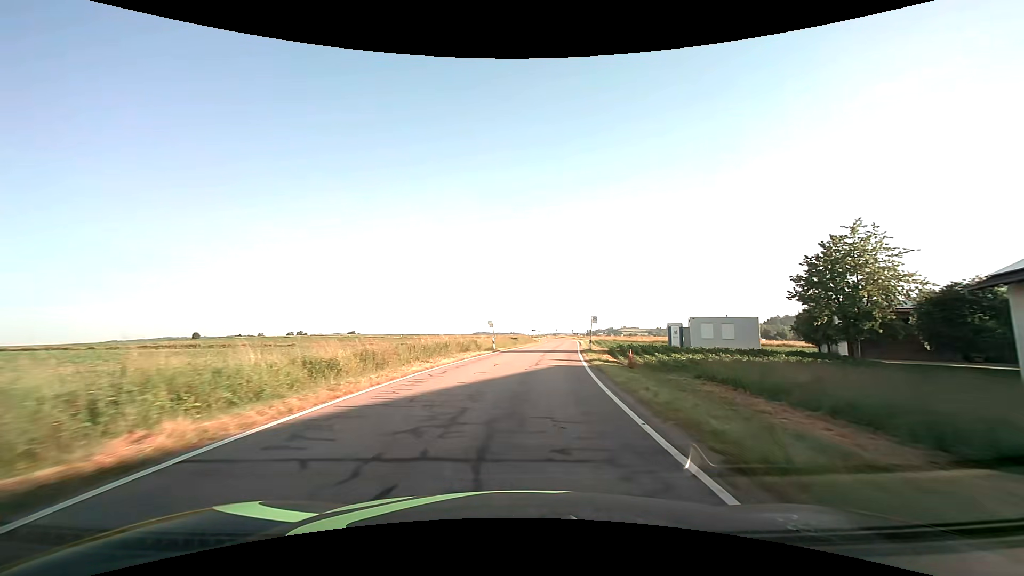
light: Day
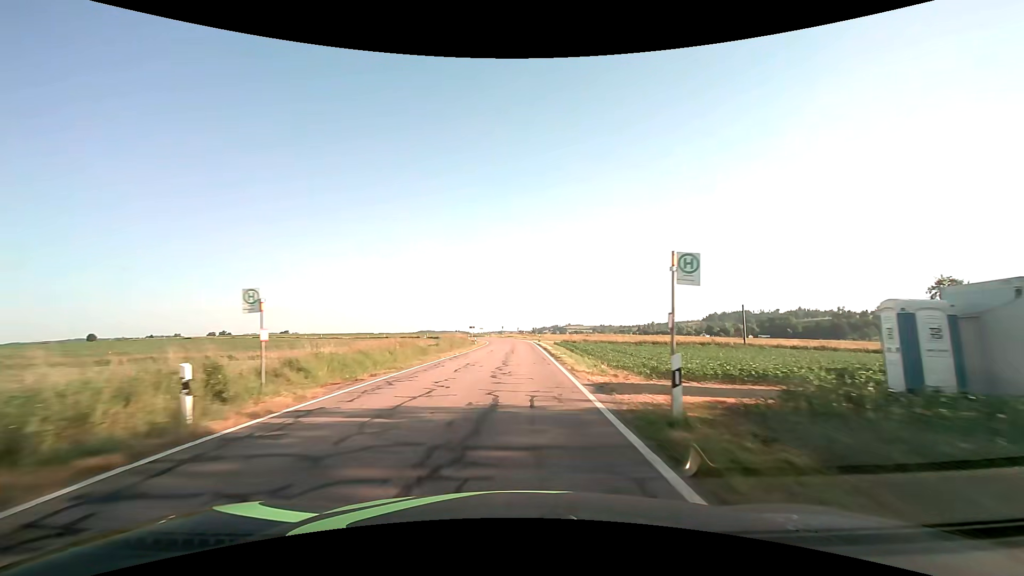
(+2.2, +30.7) m; +6°
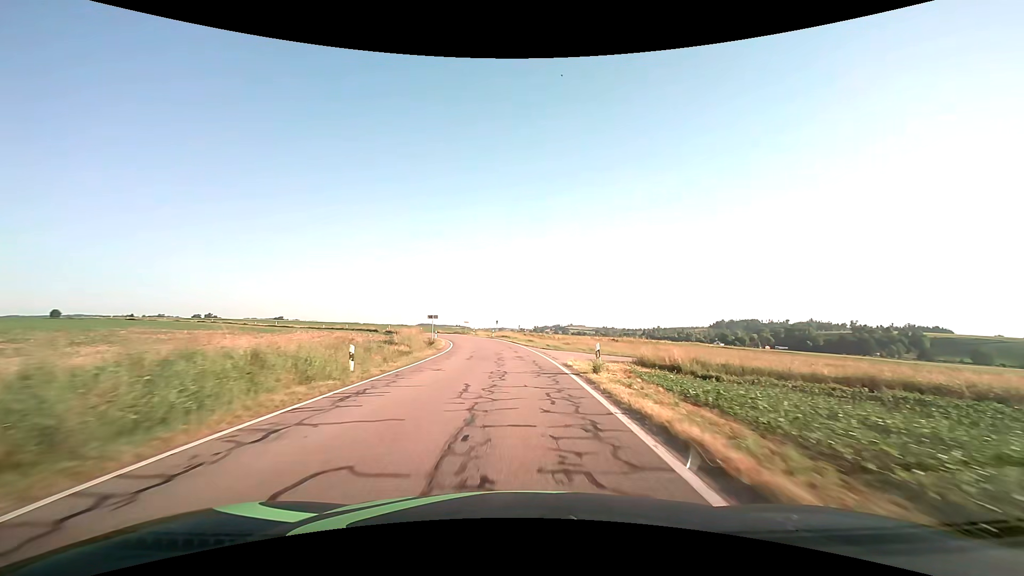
(0.0, +42.9) m; 0°
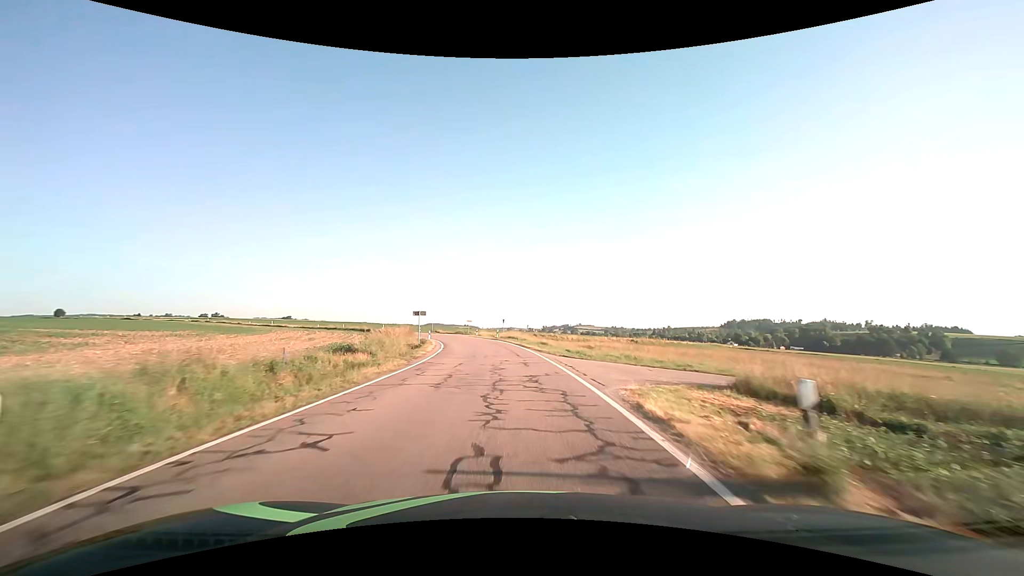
(-0.1, +10.5) m; -1°
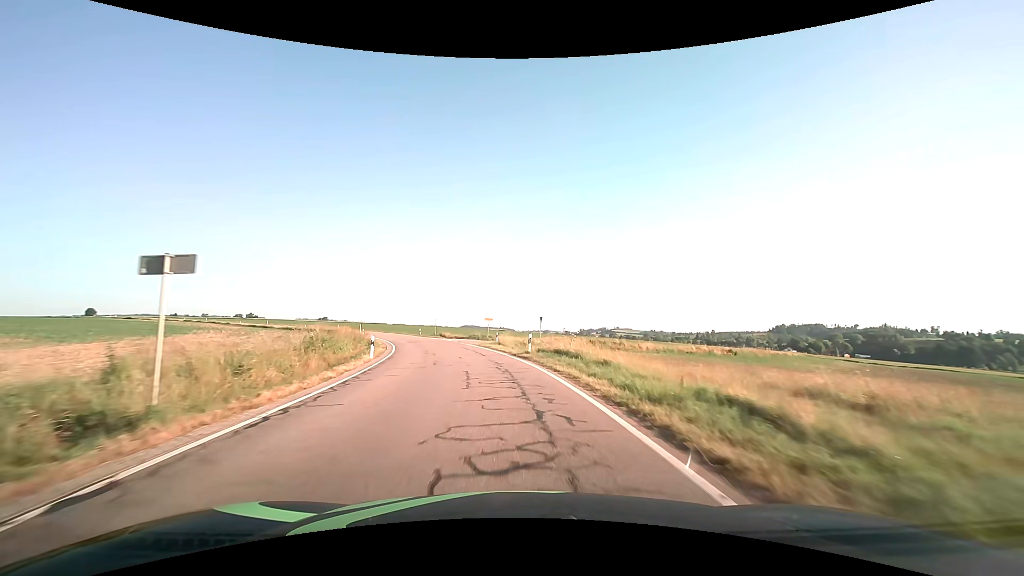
(-1.0, +30.8) m; -4°
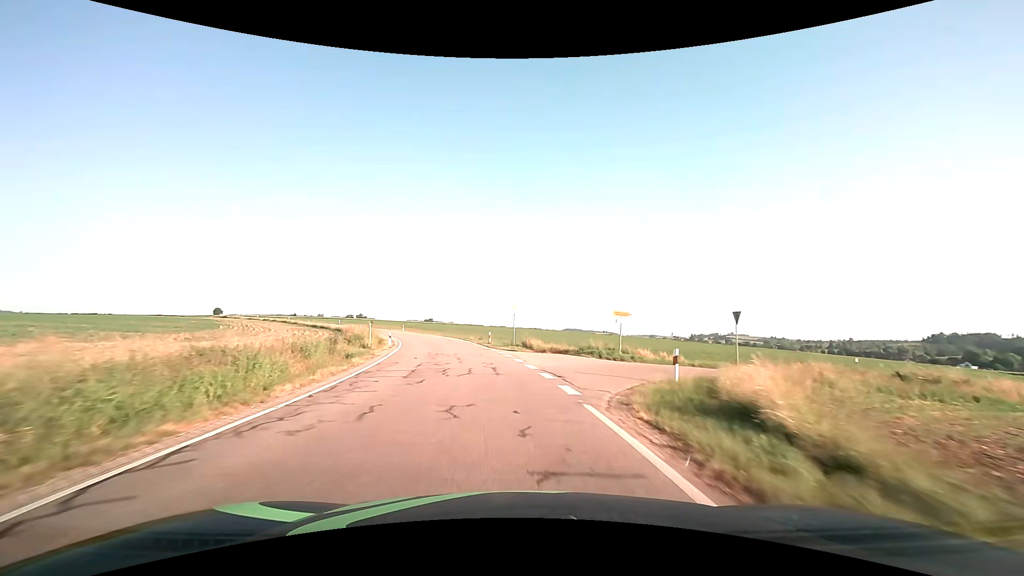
(-3.1, +30.4) m; -11°
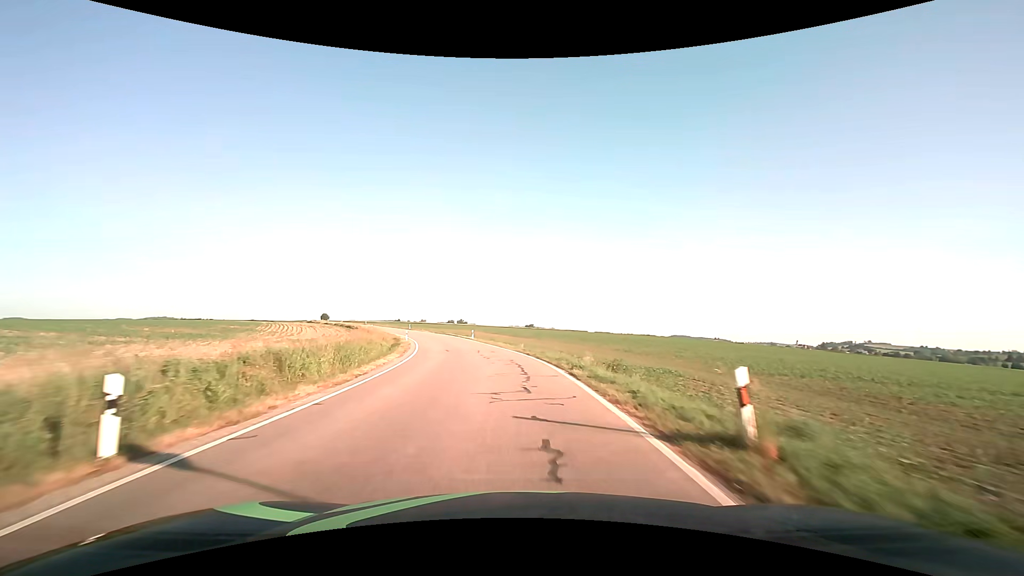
(-3.3, +31.6) m; -11°
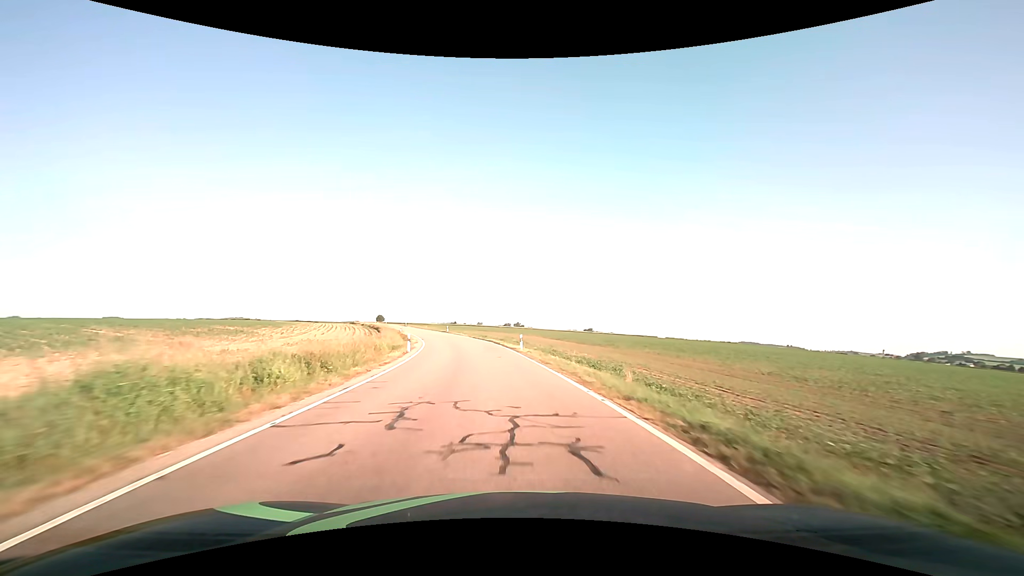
(-1.3, +22.4) m; -6°
(0, +10) (-1, +20) (-2, +30) (-3, +40) (-5, +50) (-7, +59) (-10, +69) (-13, +79) (-16, +88) (-20, +97) m
